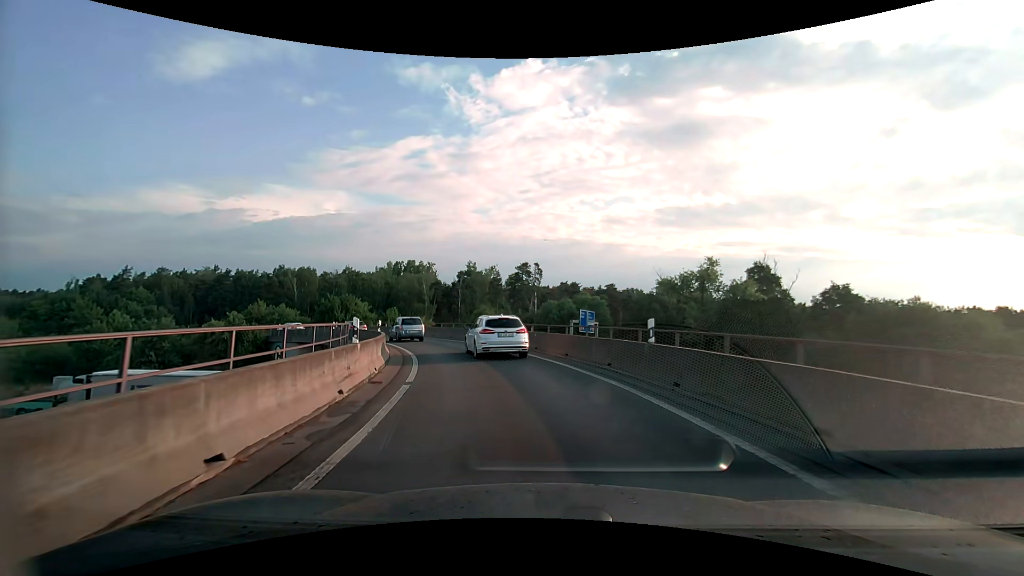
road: motorway_link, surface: asphalt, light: Day
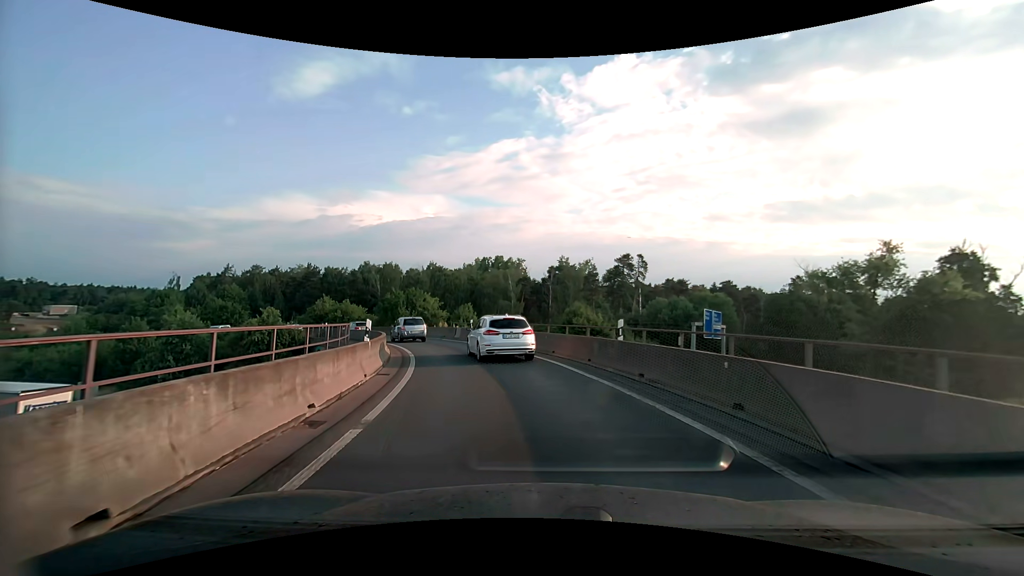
(-1.2, +13.8) m; -10°
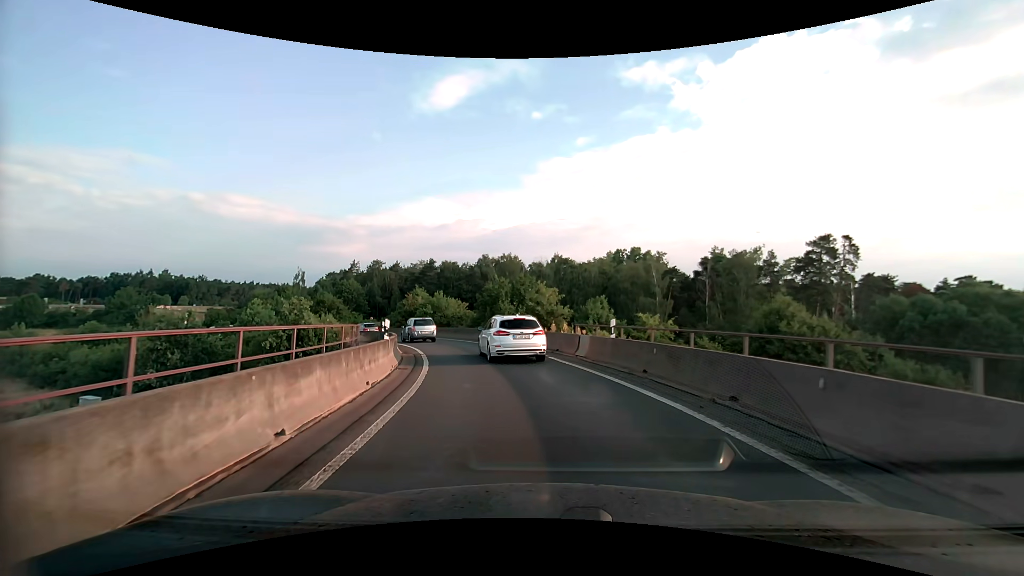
(-2.5, +18.3) m; -15°
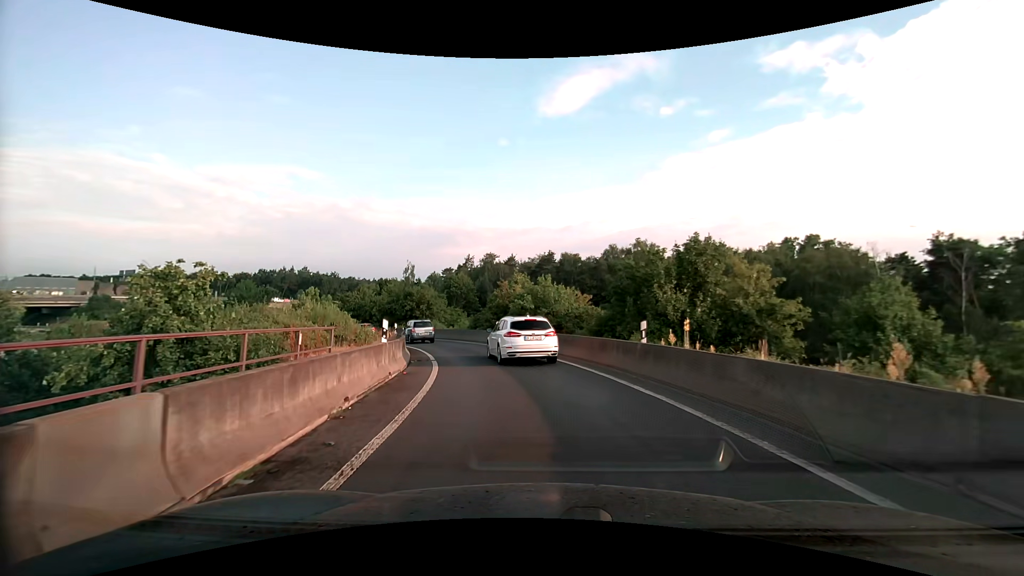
(-2.3, +18.5) m; -14°
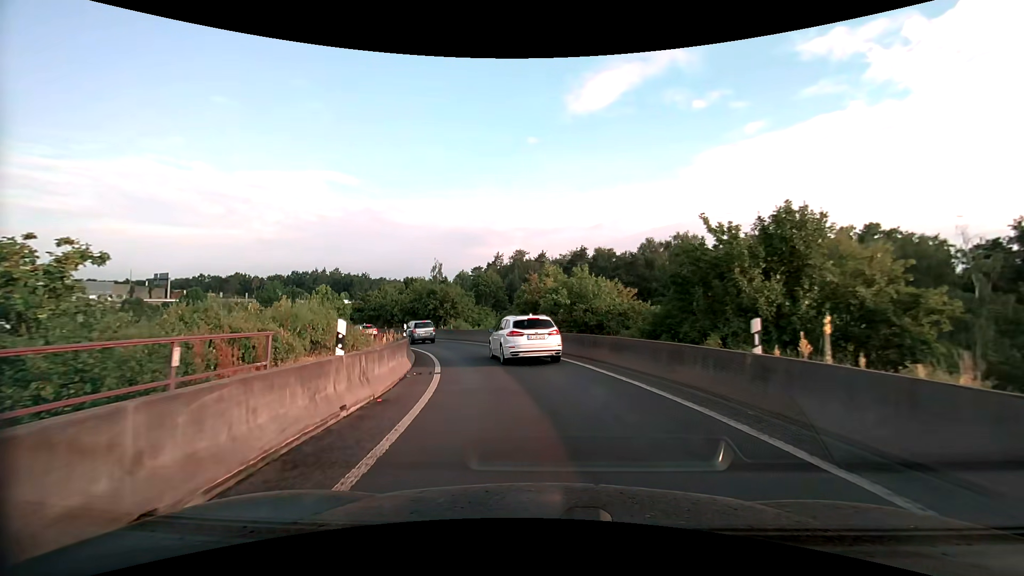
(-0.1, +4.8) m; -2°
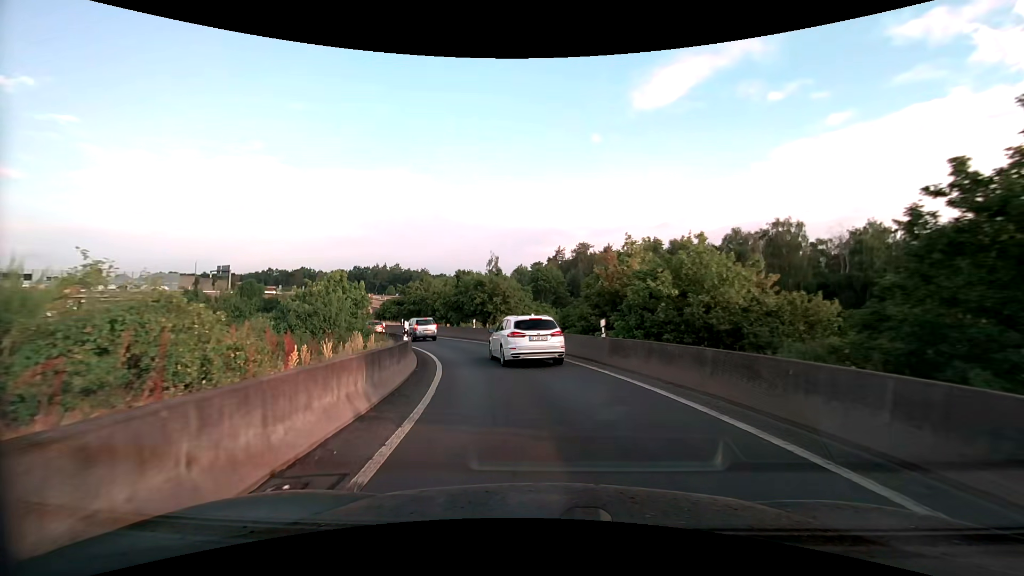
(-0.8, +9.7) m; -8°
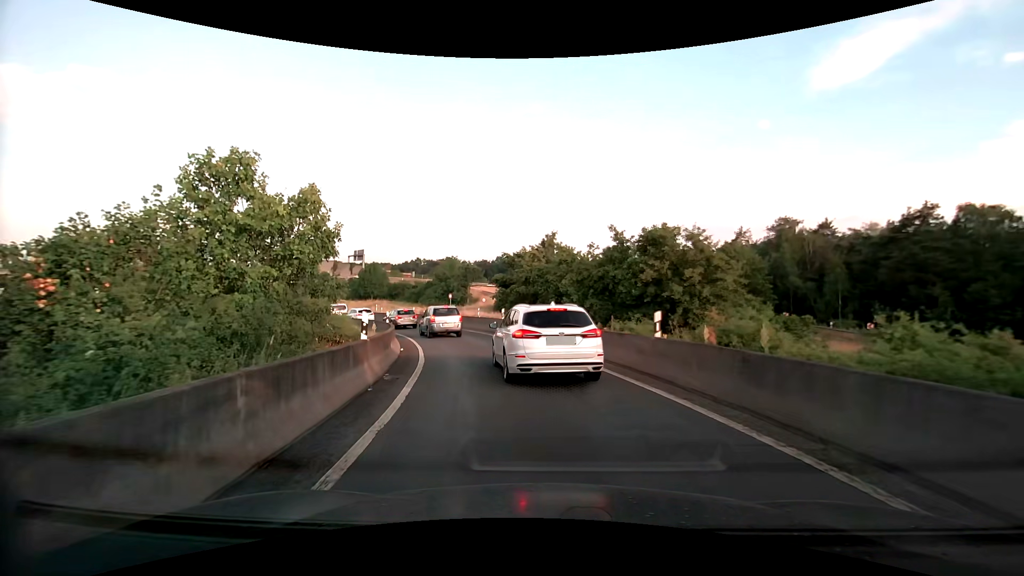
(-3.3, +23.4) m; -16°
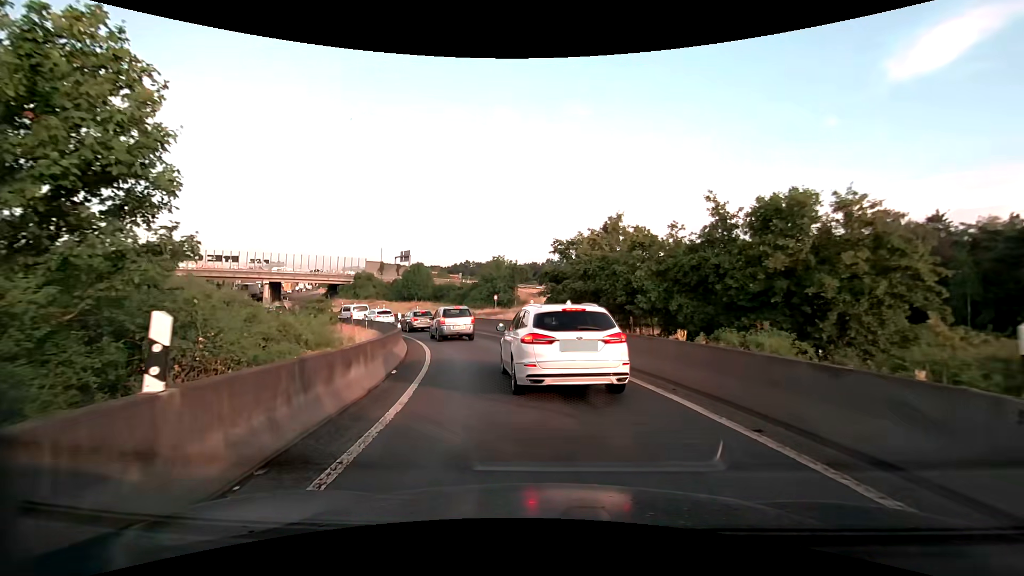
(-0.4, +6.8) m; -5°
